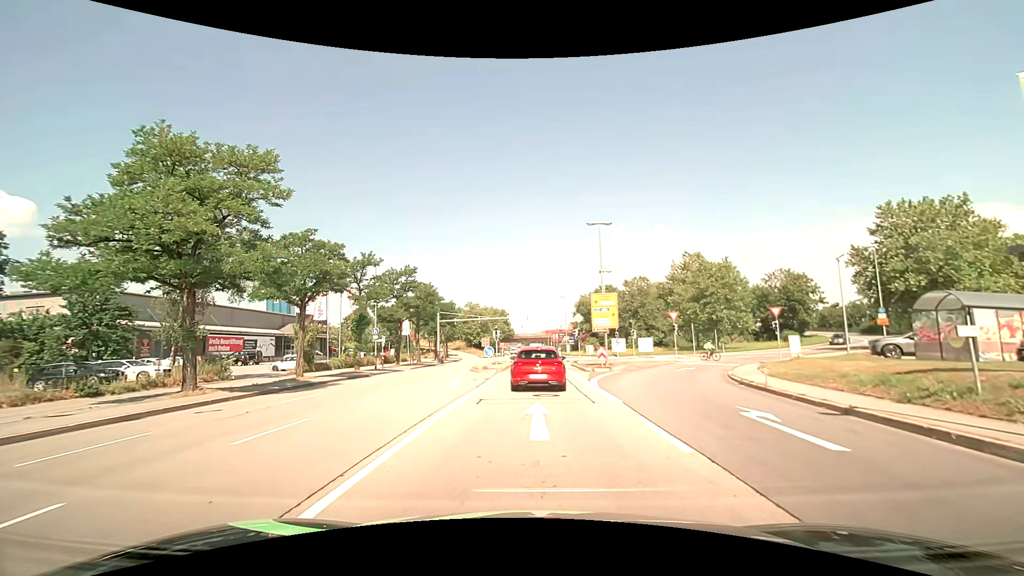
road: primary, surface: asphalt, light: Day
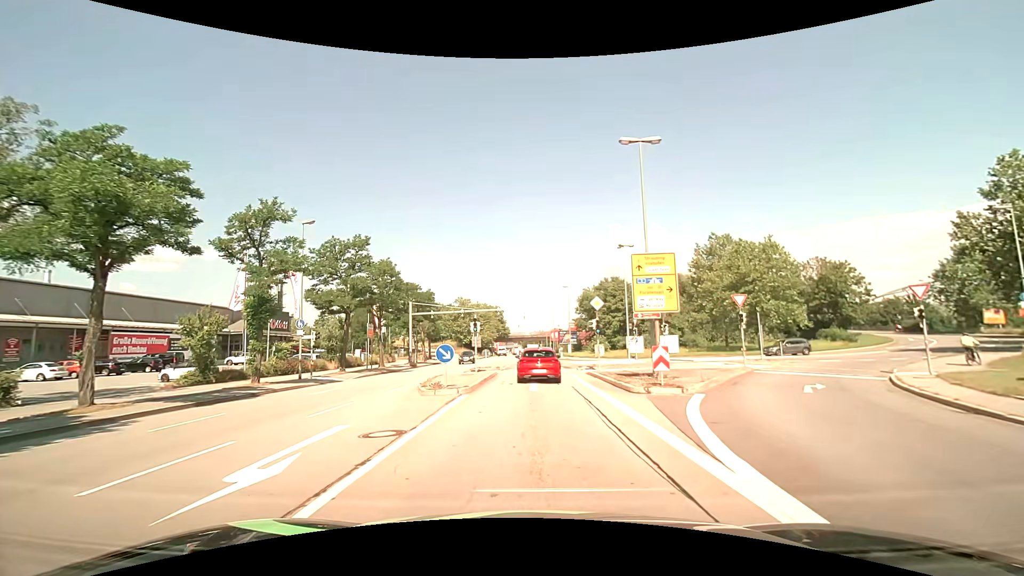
(+0.1, +14.8) m; +1°
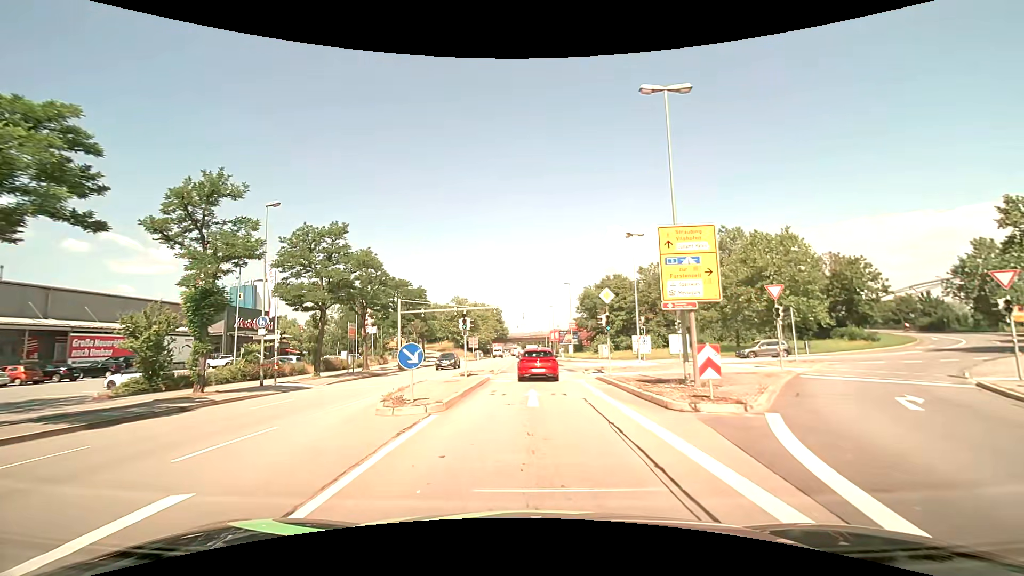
(0.0, +4.5) m; +1°
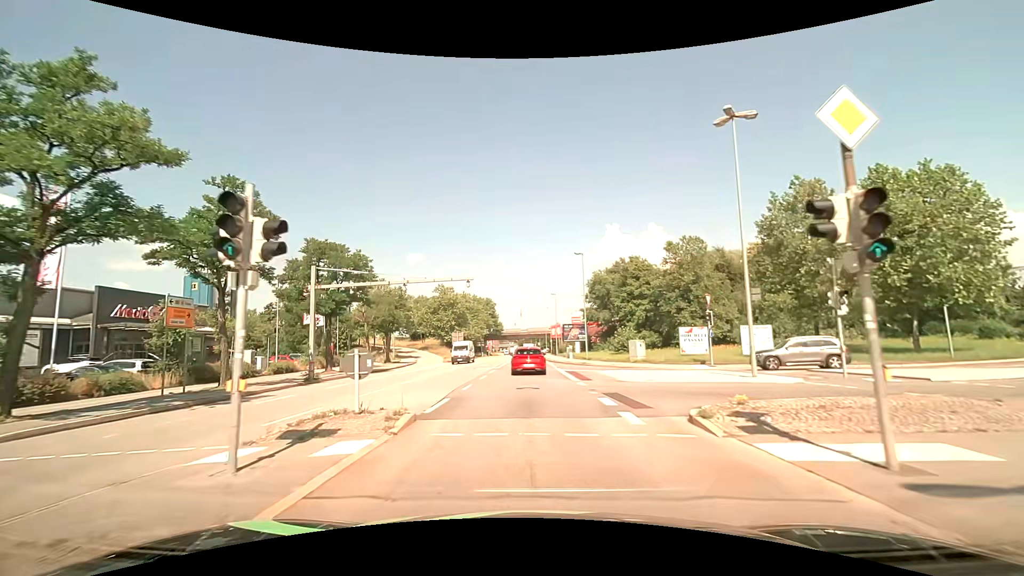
(-0.1, +20.1) m; -1°
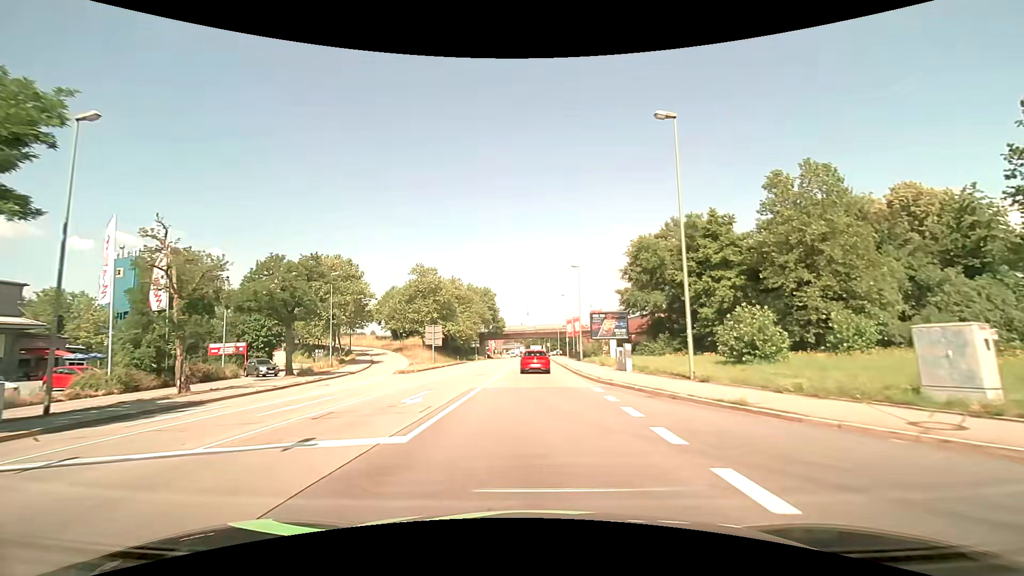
(+0.1, +28.5) m; 0°
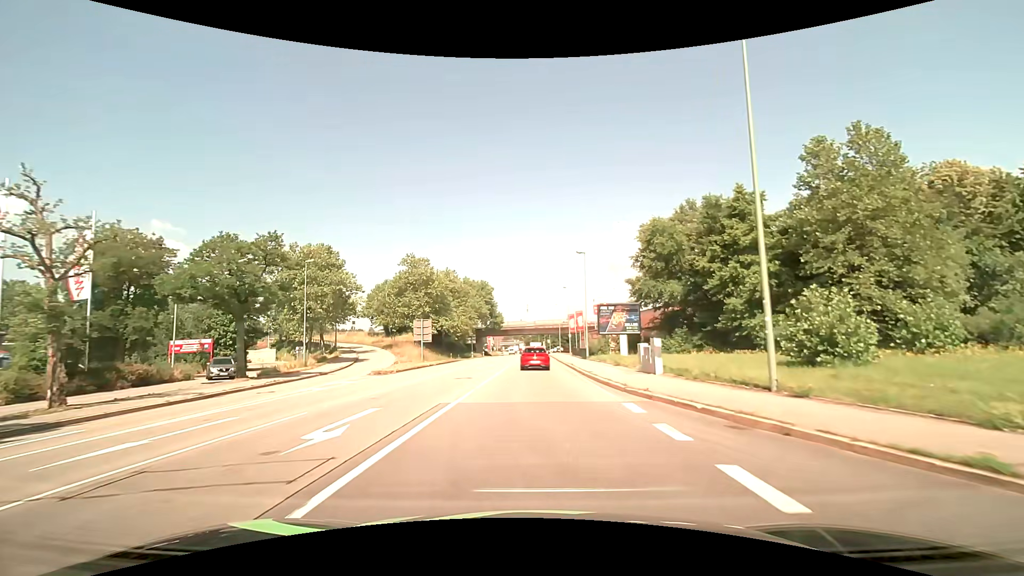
(0.0, +6.1) m; 0°
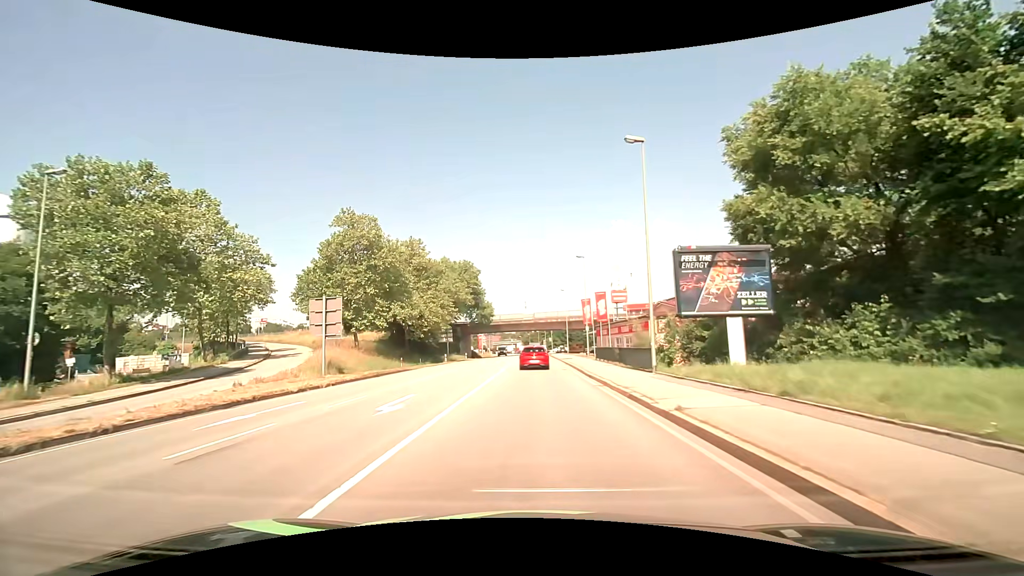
(+0.1, +25.7) m; 0°
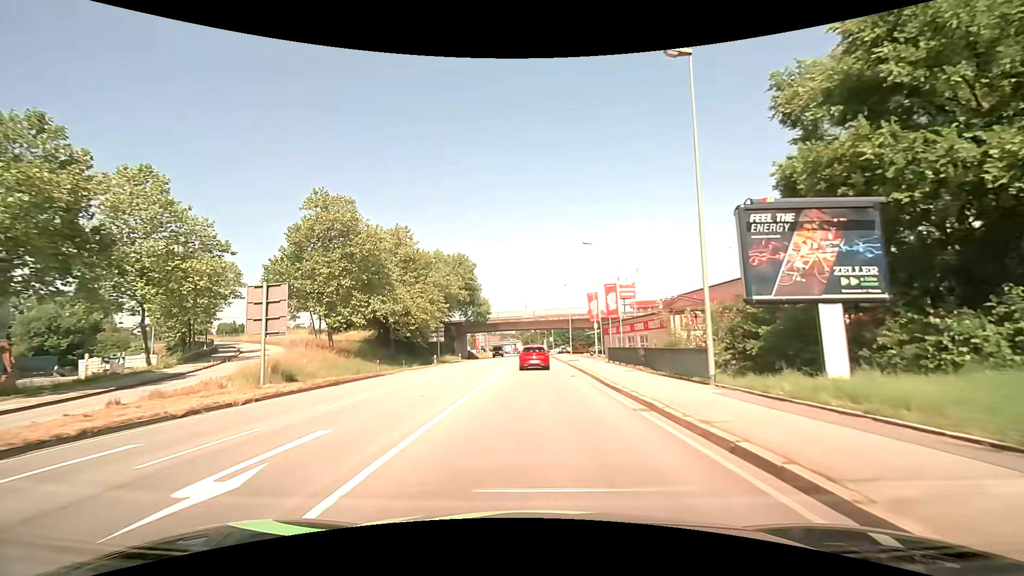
(0.0, +6.6) m; 0°
